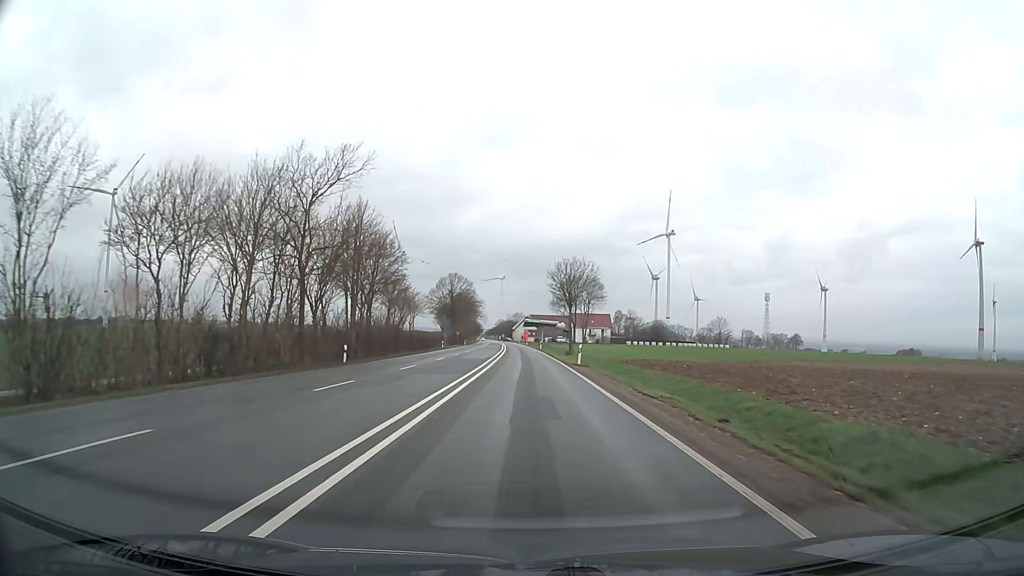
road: primary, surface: asphalt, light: Day
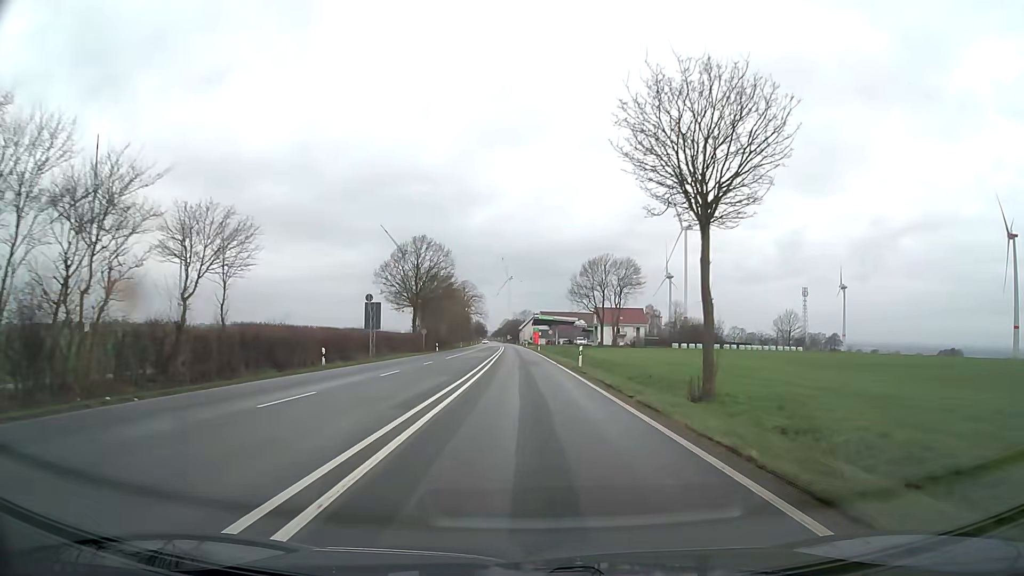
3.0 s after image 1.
(-0.3, +53.9) m; -1°
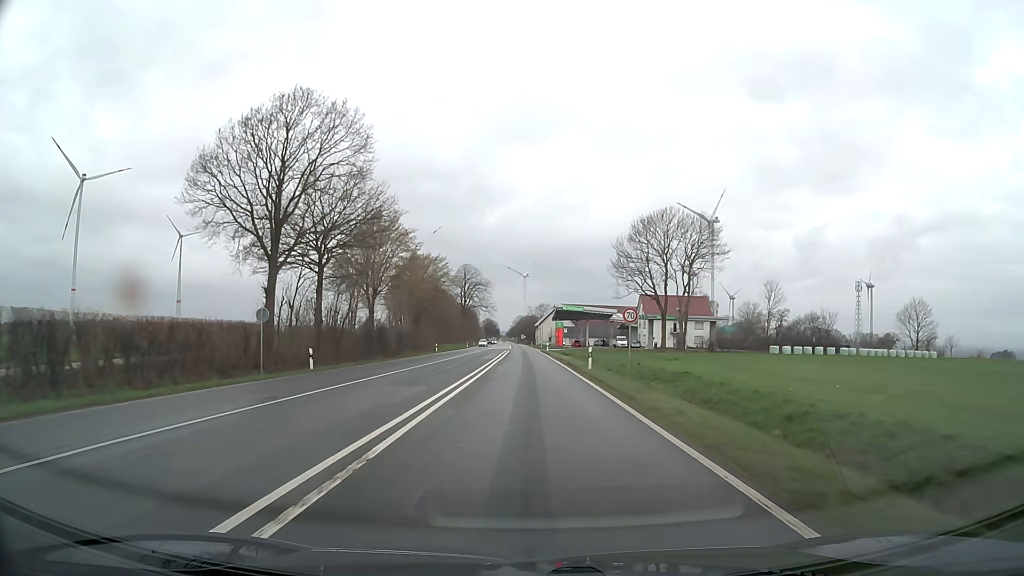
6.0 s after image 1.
(-0.6, +53.8) m; -1°
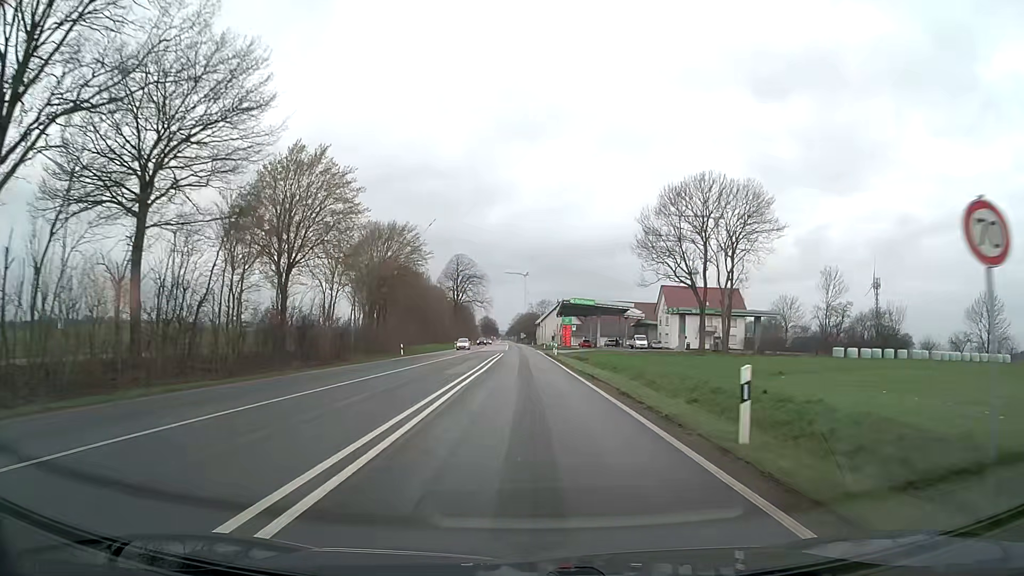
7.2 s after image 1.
(0.0, +21.5) m; 0°
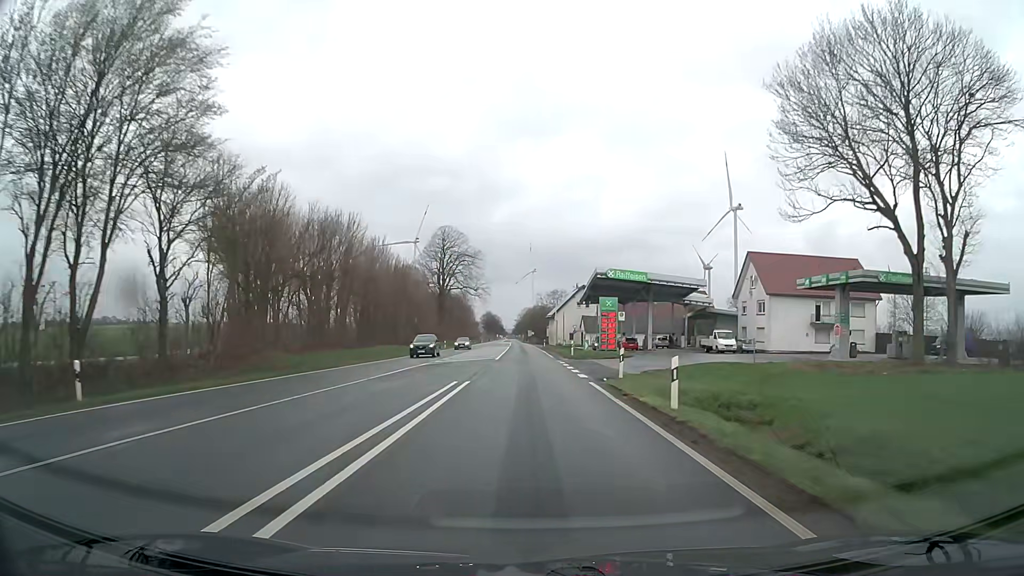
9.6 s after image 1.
(-0.2, +42.9) m; -1°
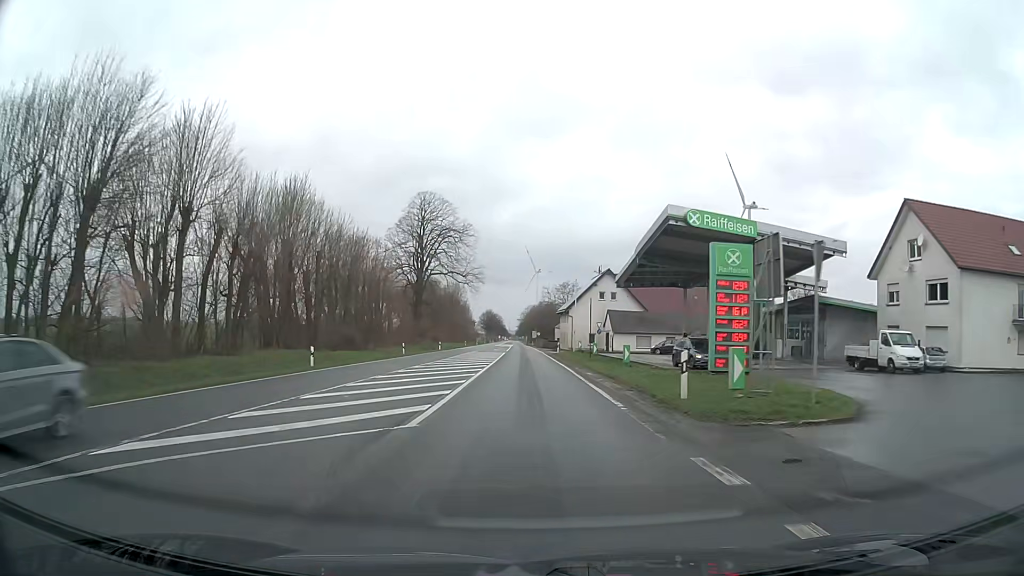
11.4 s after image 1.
(-0.2, +32.2) m; -1°
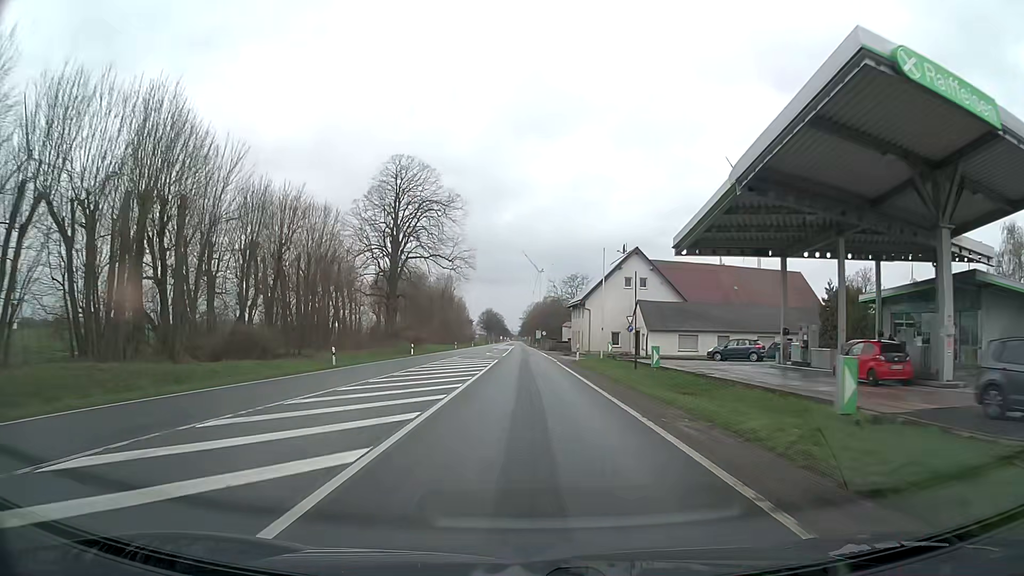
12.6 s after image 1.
(+0.1, +21.5) m; 0°
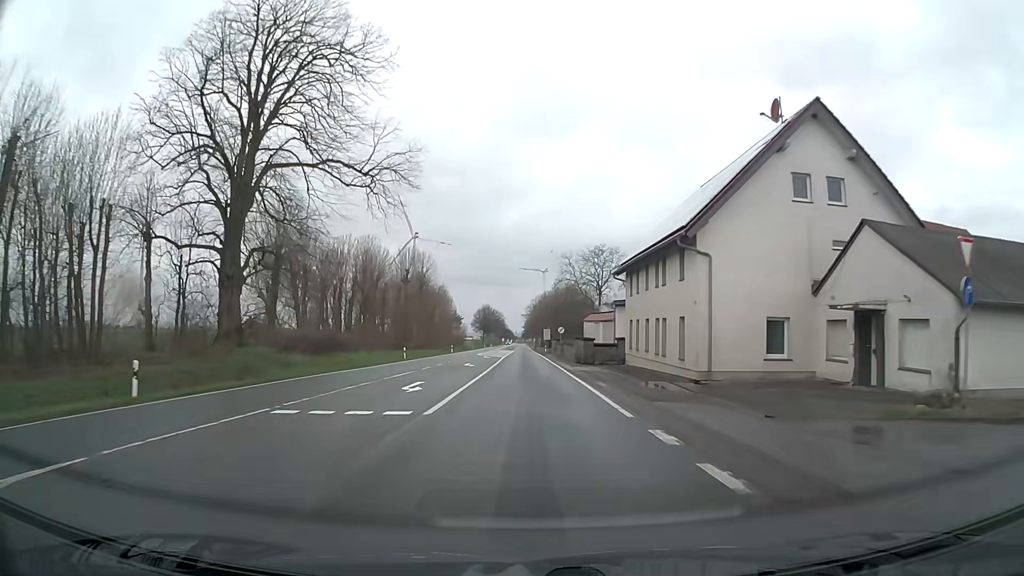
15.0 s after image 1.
(-0.1, +44.9) m; 0°
(0, +10) (0, +20) (0, +30) (0, +40) (0, +50) (0, +60) (-1, +70) (-1, +80) (-1, +90) (-1, +100) m
